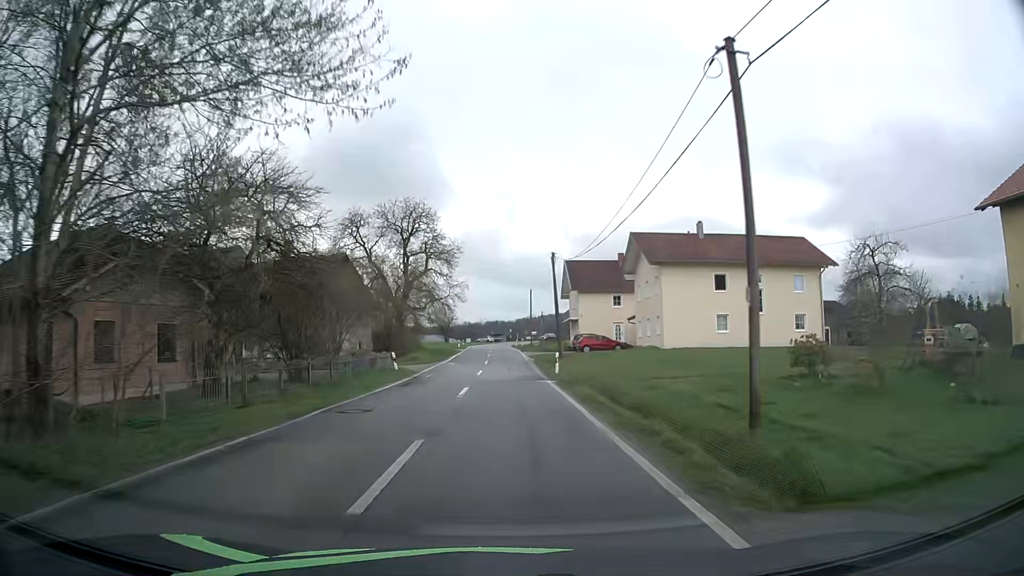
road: tertiary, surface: asphalt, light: Day
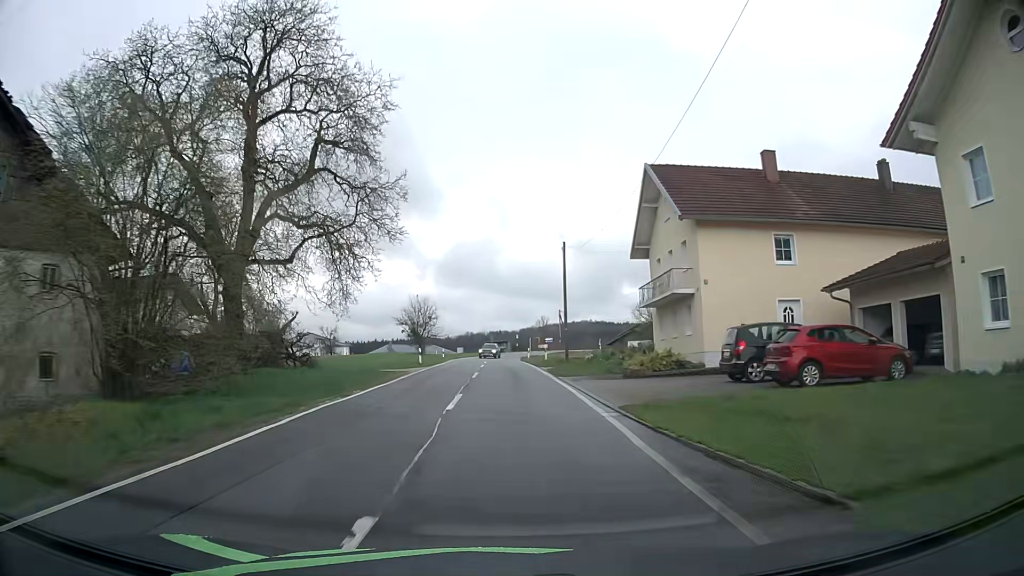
(-0.4, +40.8) m; 0°
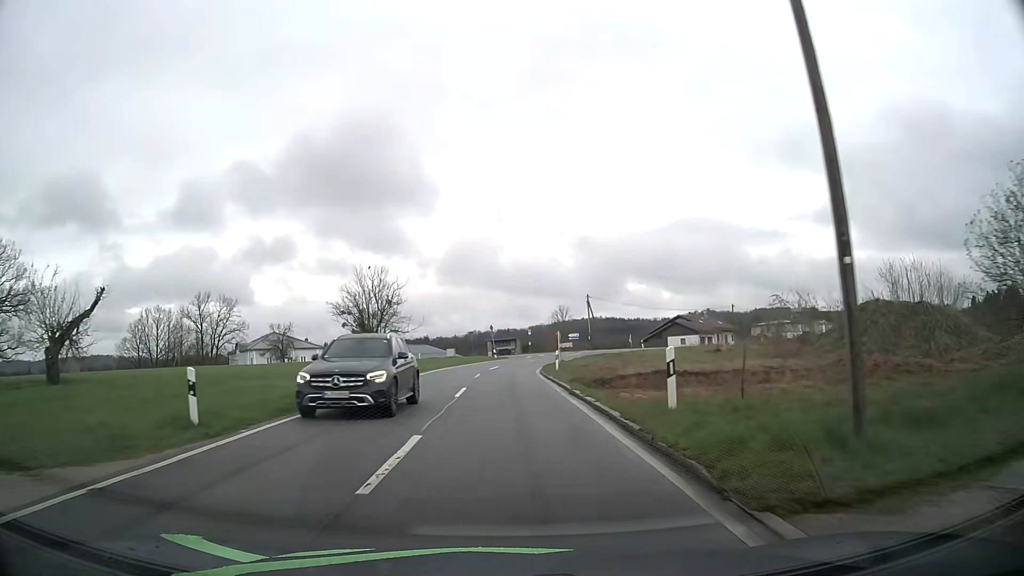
(-0.1, +31.2) m; -1°
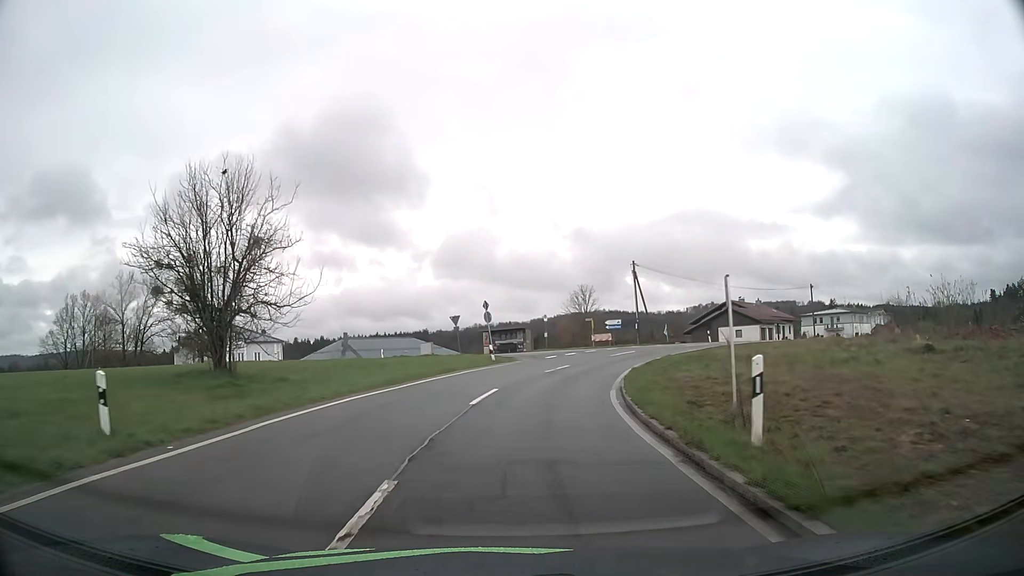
(-0.3, +27.5) m; 0°
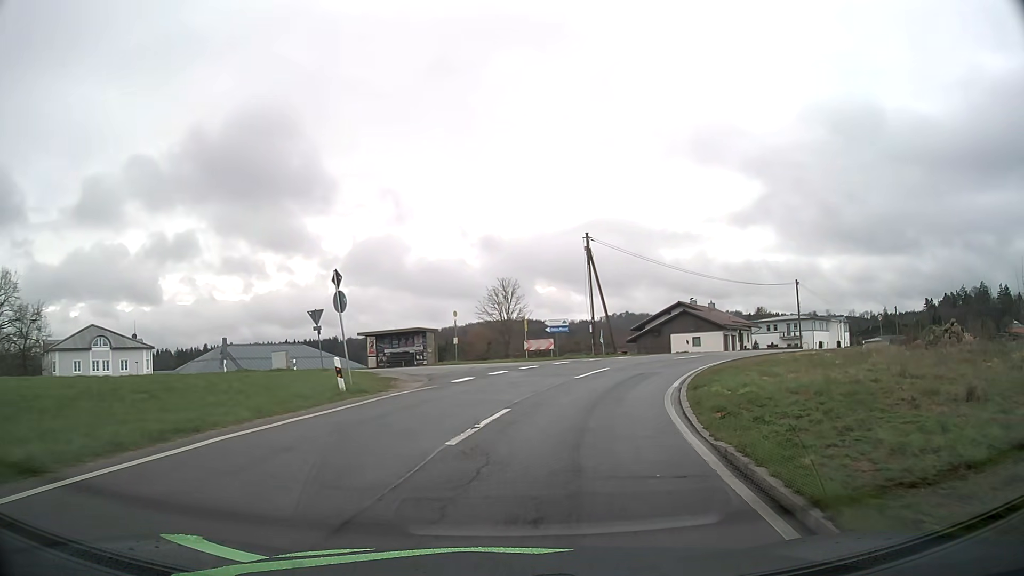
(+0.8, +17.5) m; +7°
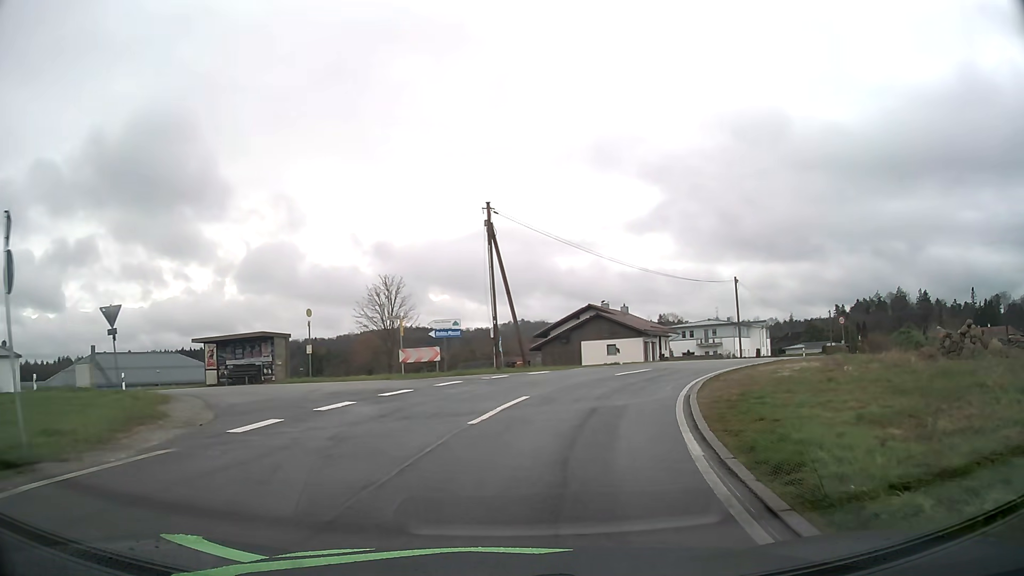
(+0.7, +9.8) m; +9°
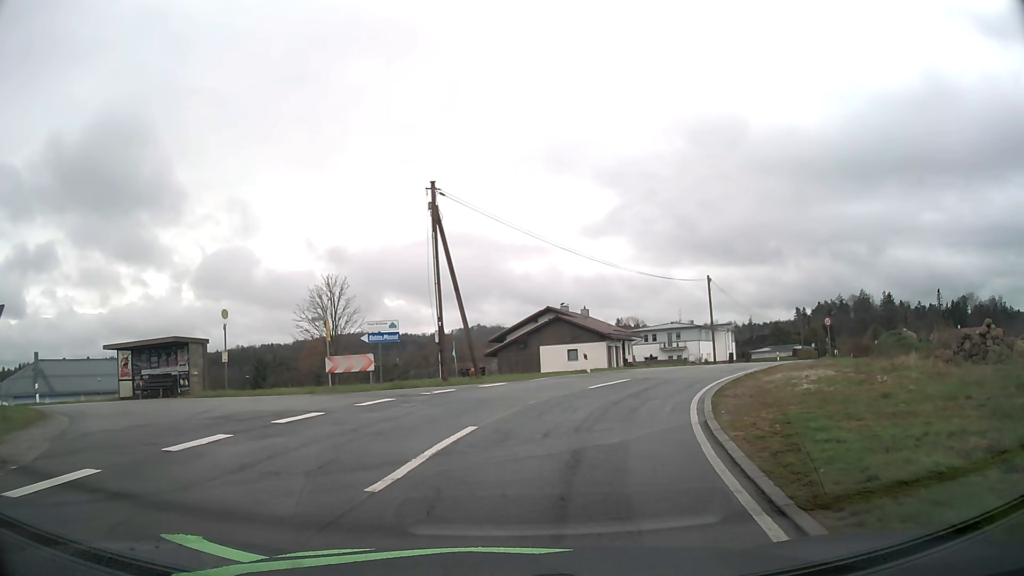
(+0.1, +4.3) m; +4°
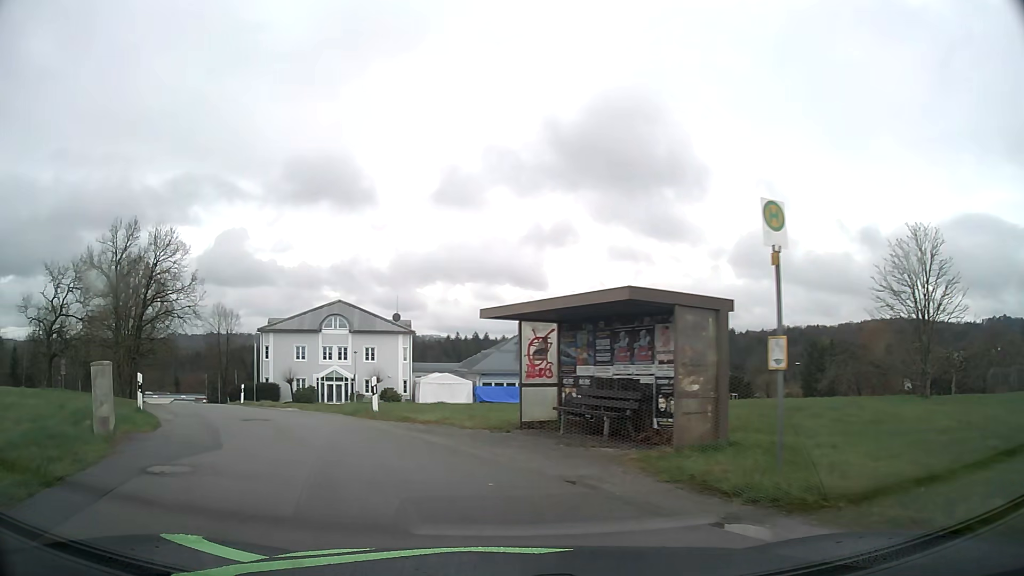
(-5.1, +15.8) m; -45°
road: unclassified
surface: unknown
(-2, +10) (-6, +19) (-12, +27) (-17, +36) (-22, +44) (-27, +53) (-32, +61) (-37, +70) (-42, +79) (-47, +87) m
